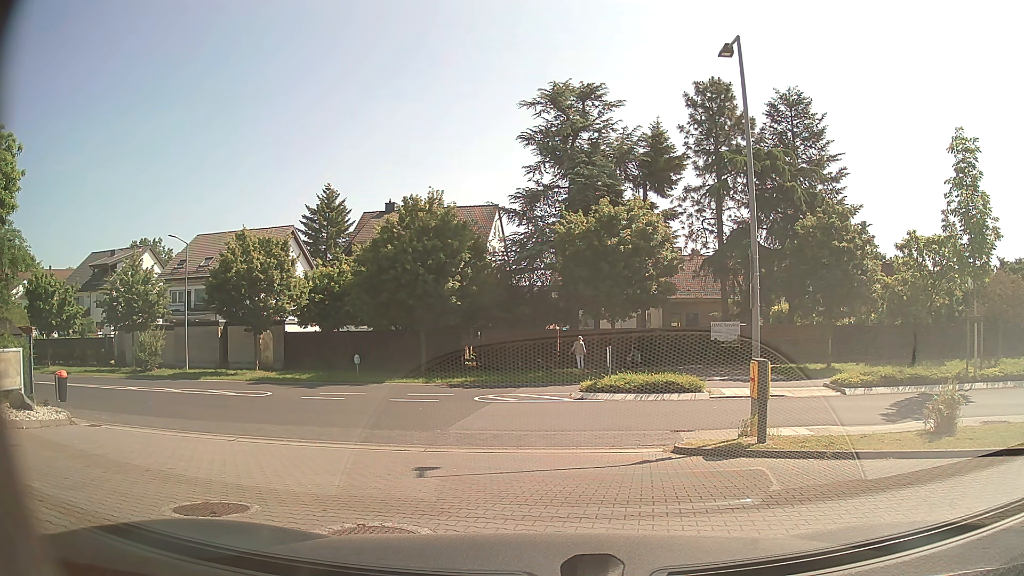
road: service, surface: paving_stones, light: Day
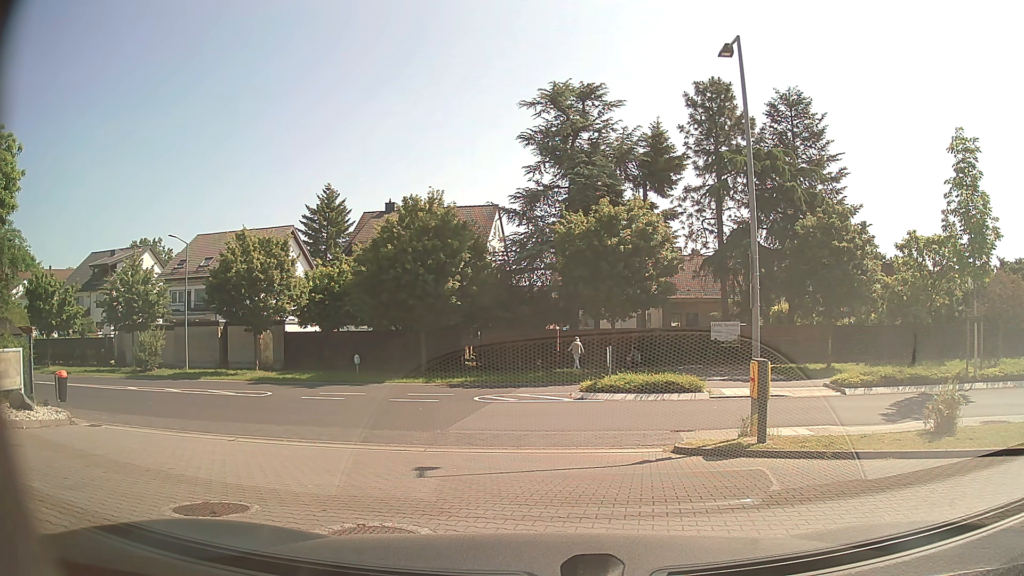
(0.0, 0.0) m; 0°
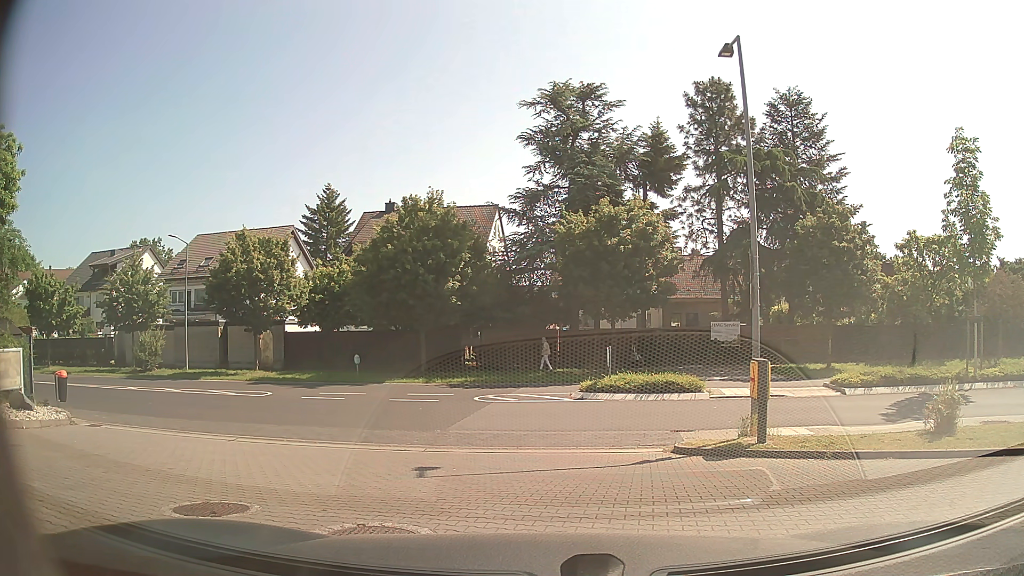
(0.0, 0.0) m; 0°
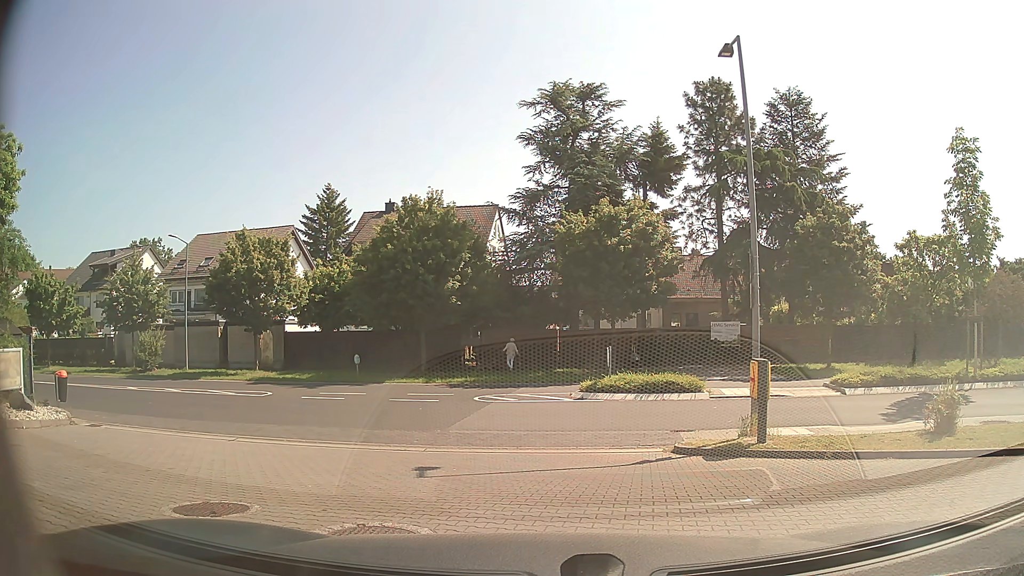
(0.0, 0.0) m; 0°
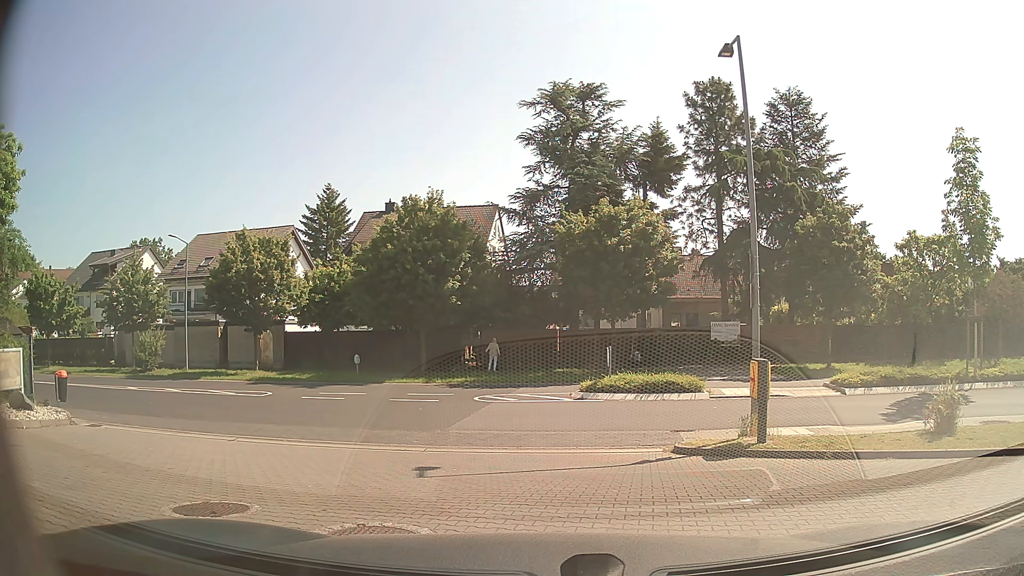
(0.0, 0.0) m; 0°
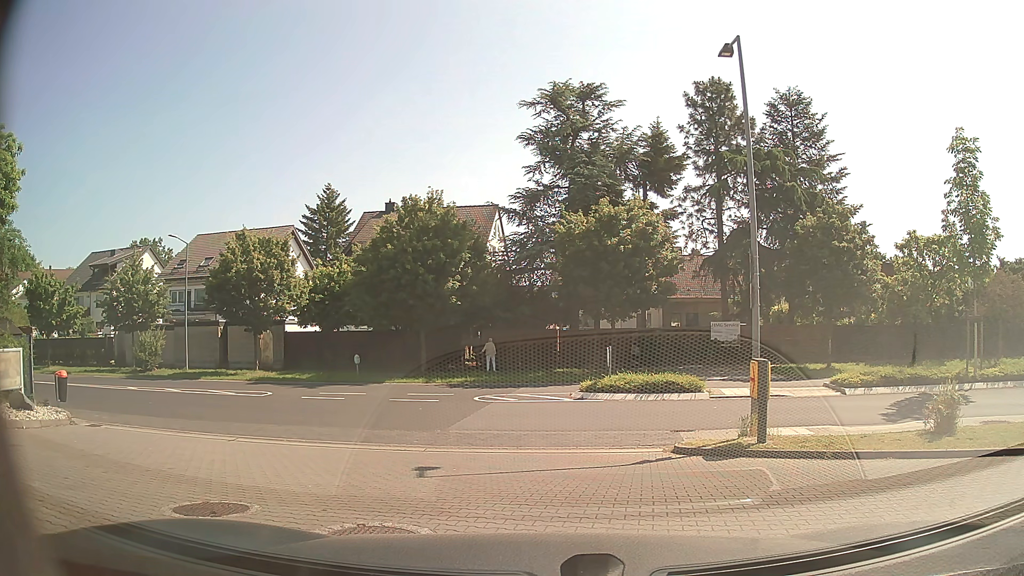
(0.0, 0.0) m; 0°
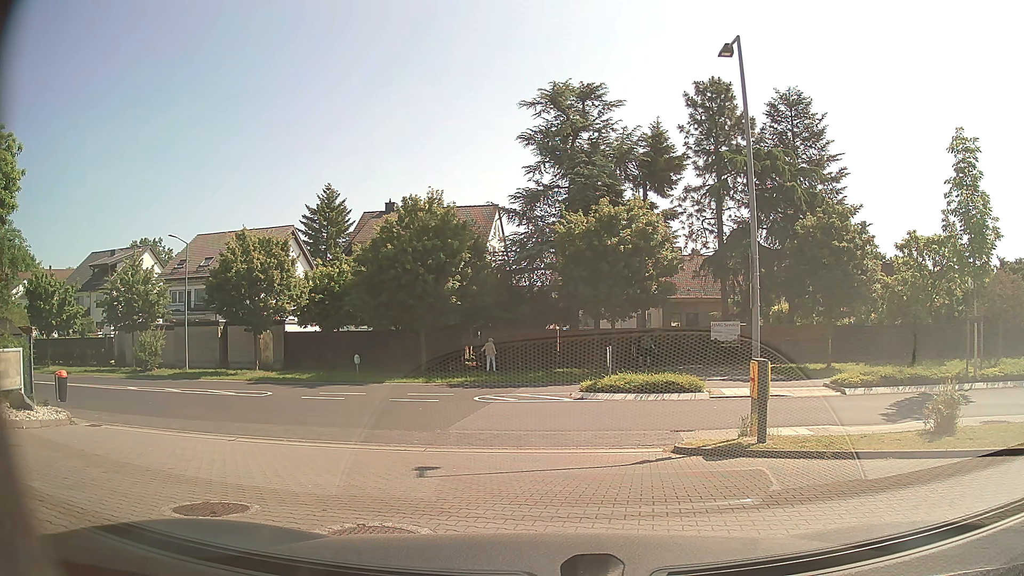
(0.0, 0.0) m; 0°
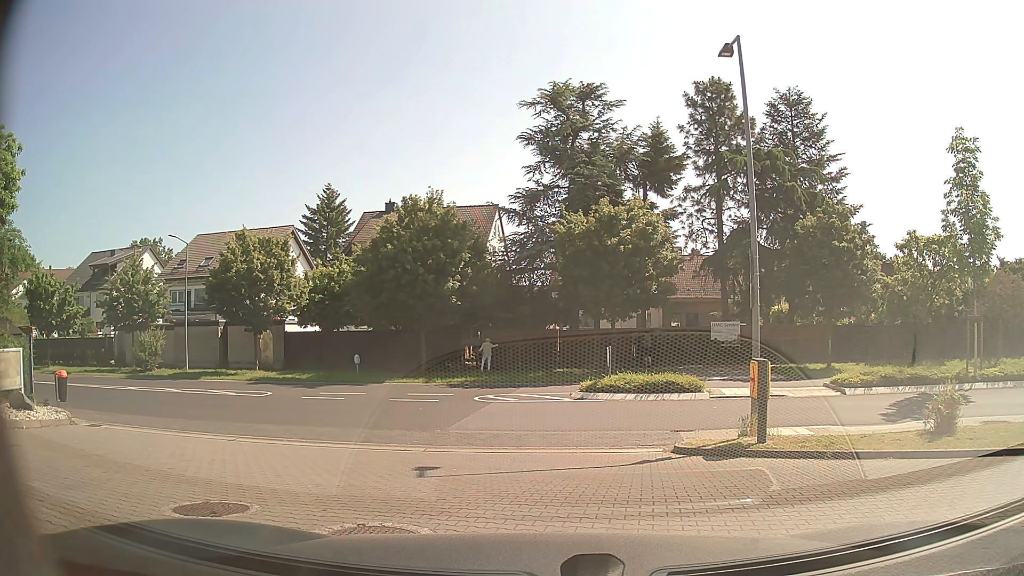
(0.0, 0.0) m; 0°
